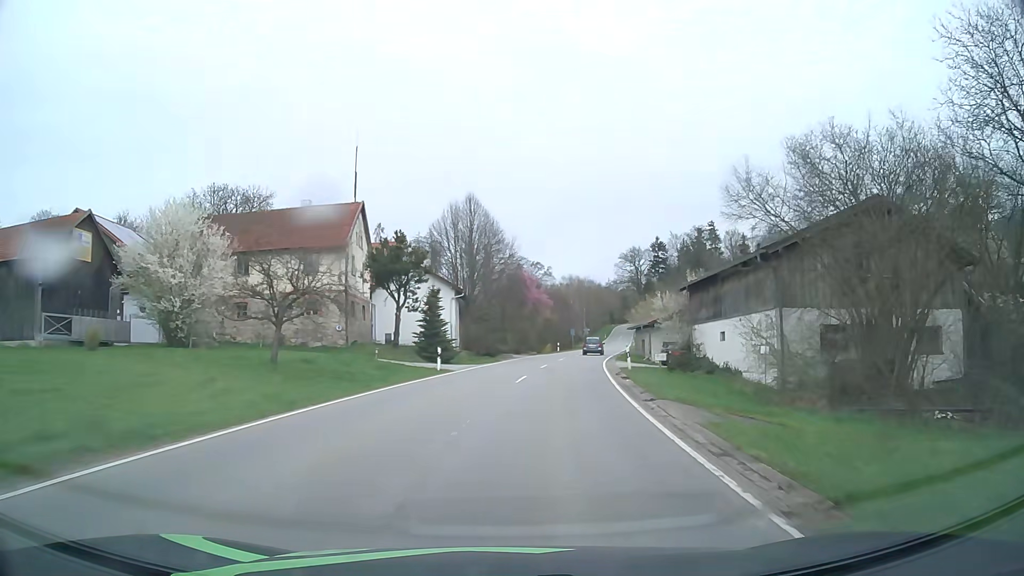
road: tertiary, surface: asphalt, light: Day
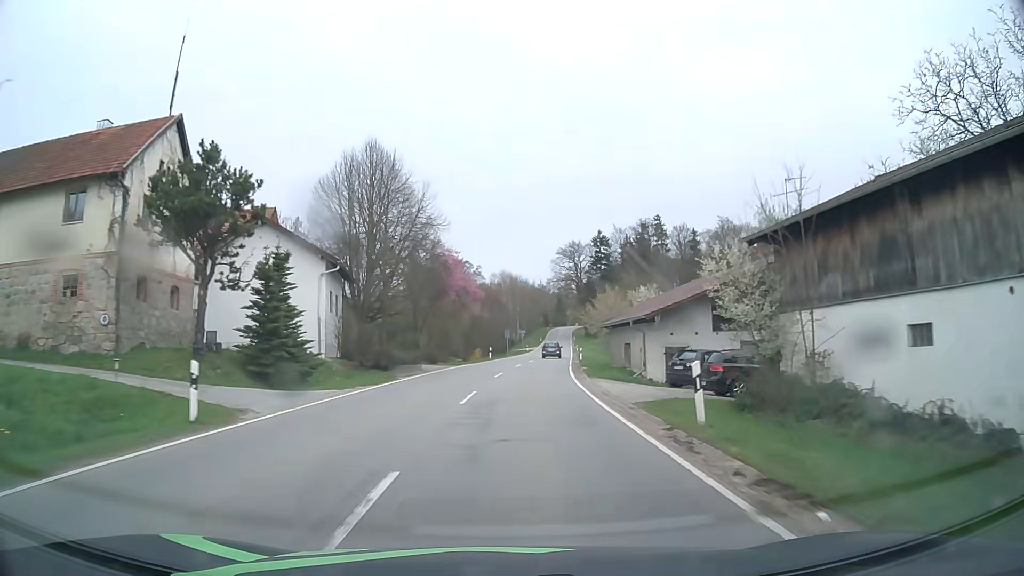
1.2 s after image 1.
(+1.0, +18.5) m; +6°
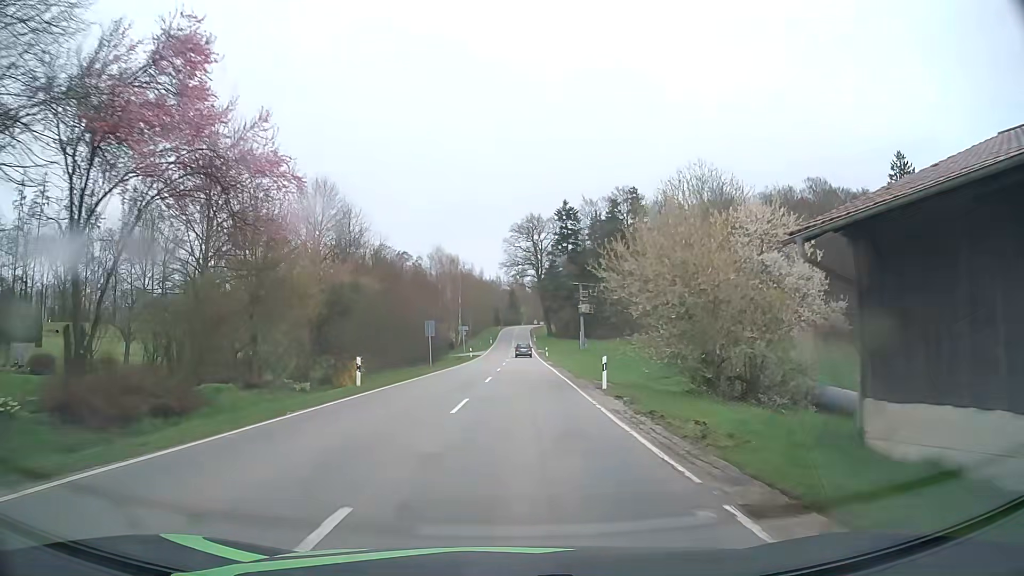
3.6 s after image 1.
(+1.7, +37.6) m; +4°
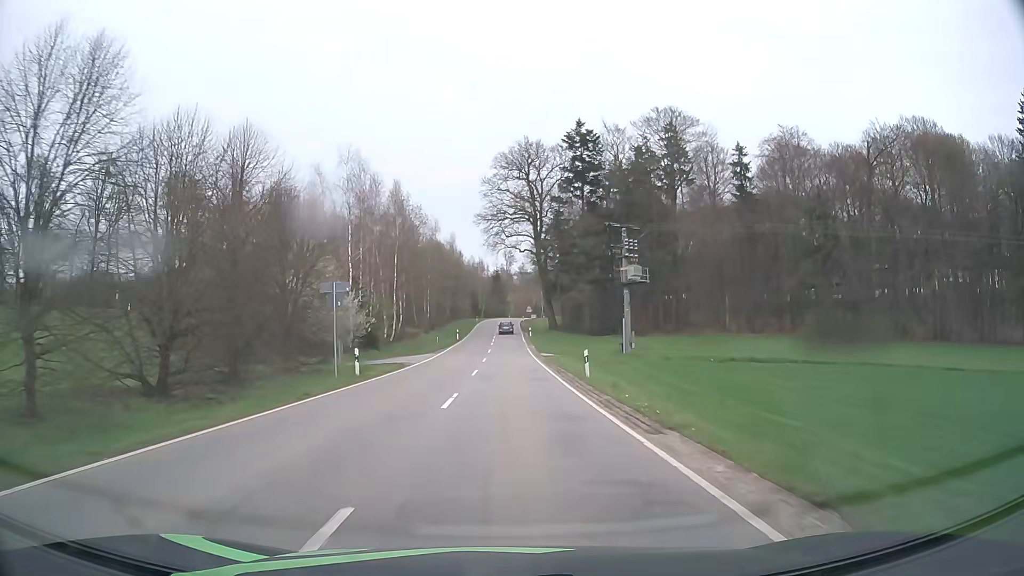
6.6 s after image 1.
(+1.1, +48.4) m; +1°
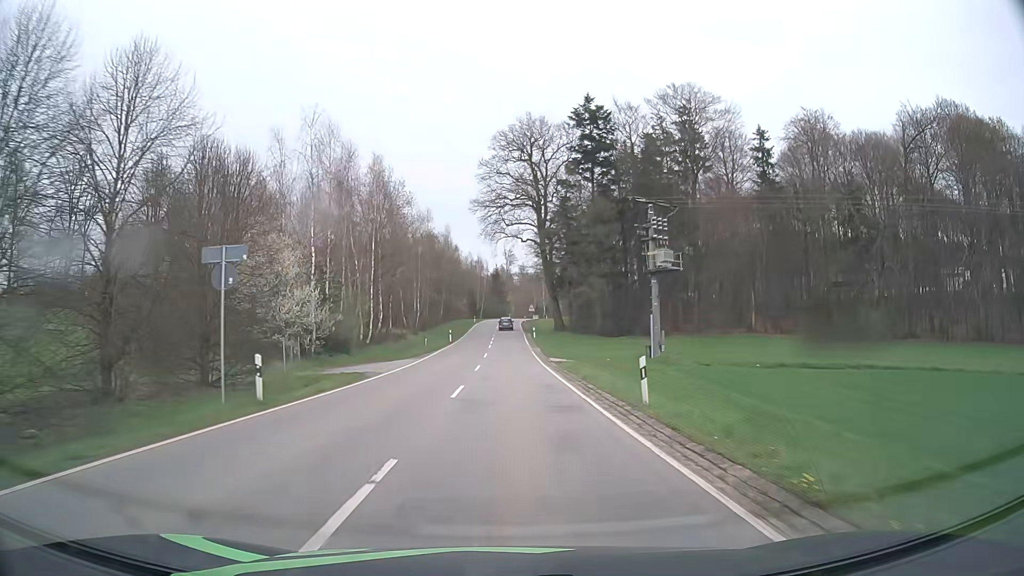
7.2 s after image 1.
(0.0, +9.8) m; 0°
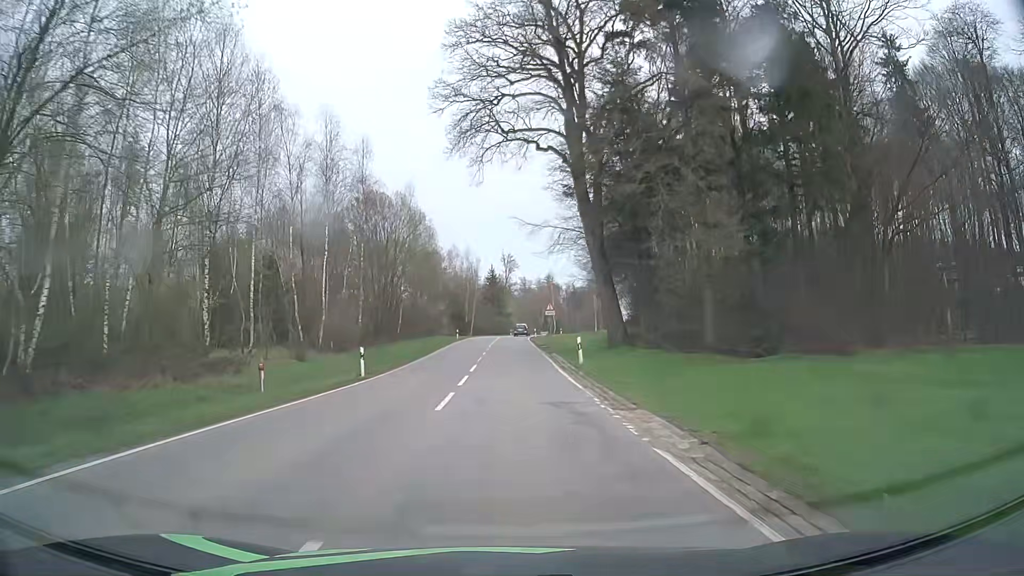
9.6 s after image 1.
(+0.1, +39.4) m; 0°
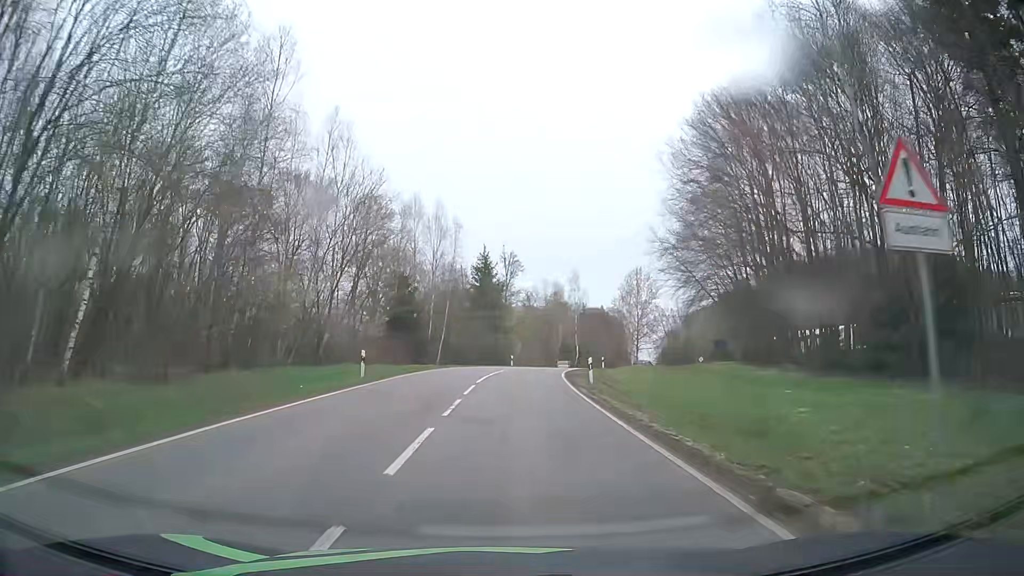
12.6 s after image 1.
(-0.1, +47.9) m; +1°
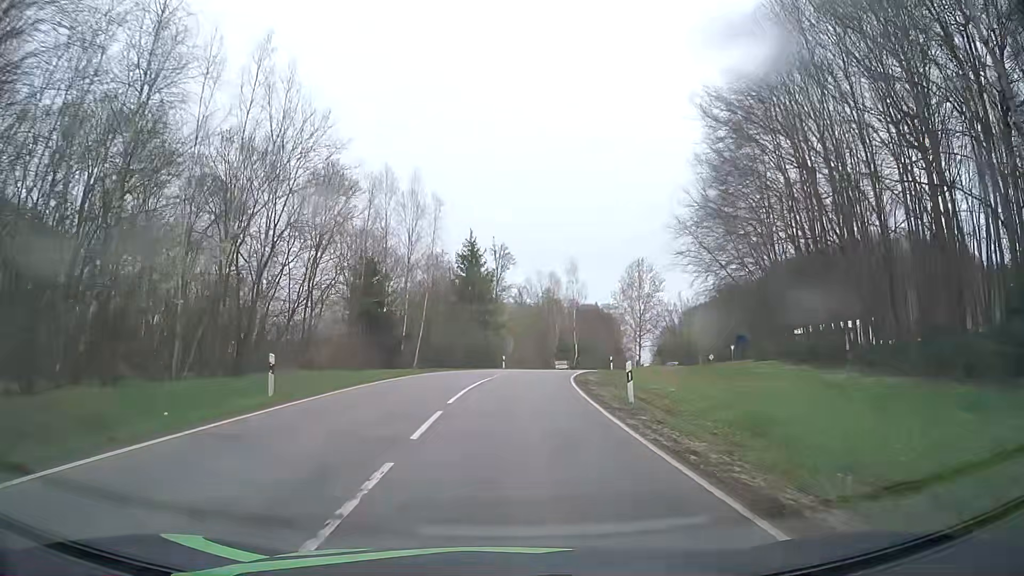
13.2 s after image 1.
(0.0, +9.2) m; +1°
(0, +10) (0, +20) (+1, +30) (+2, +40) (+4, +50) (+7, +59) (+10, +69) (+15, +78) (+20, +86) (+26, +94) m
